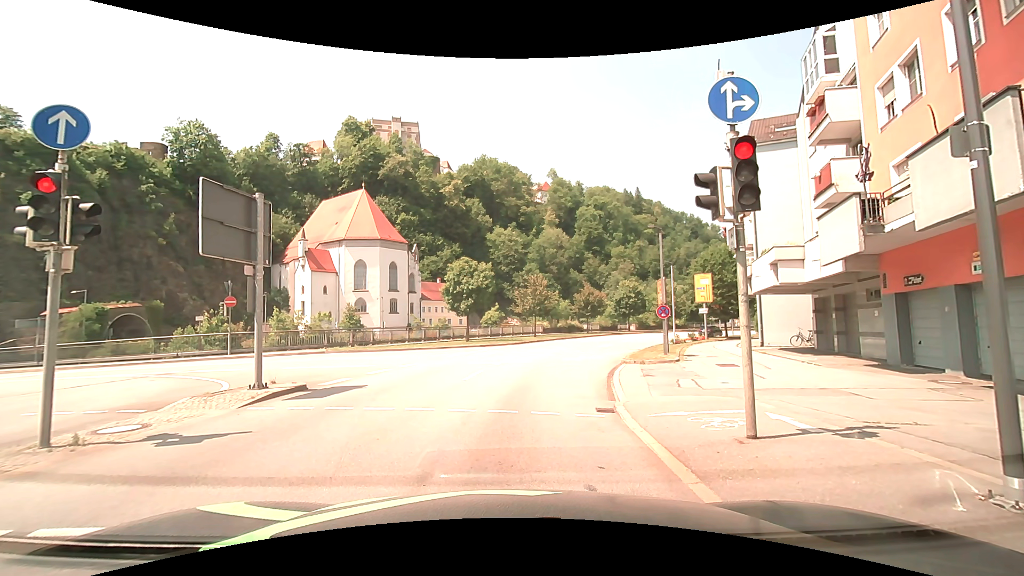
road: primary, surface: asphalt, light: Day
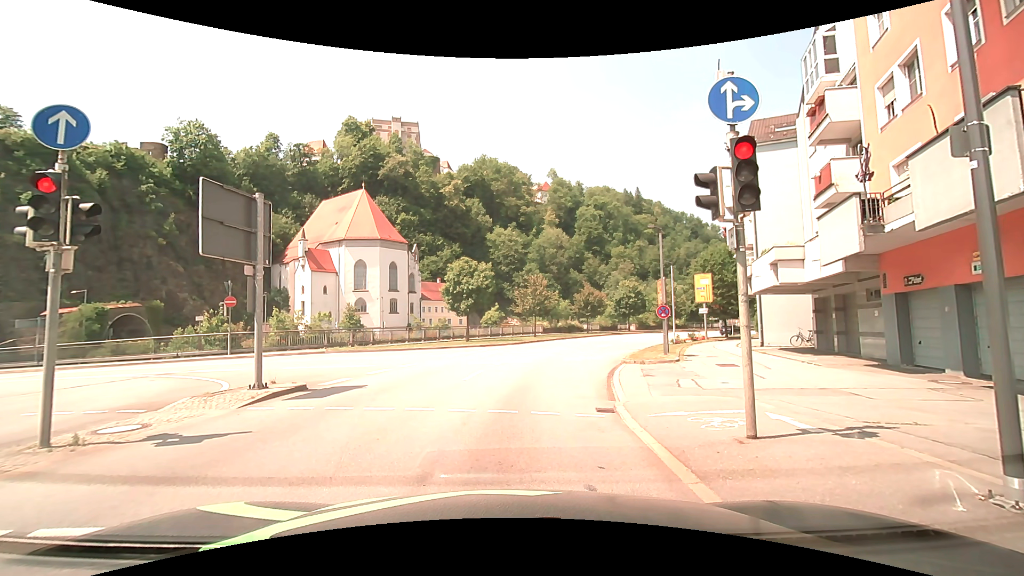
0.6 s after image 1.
(0.0, 0.0) m; 0°
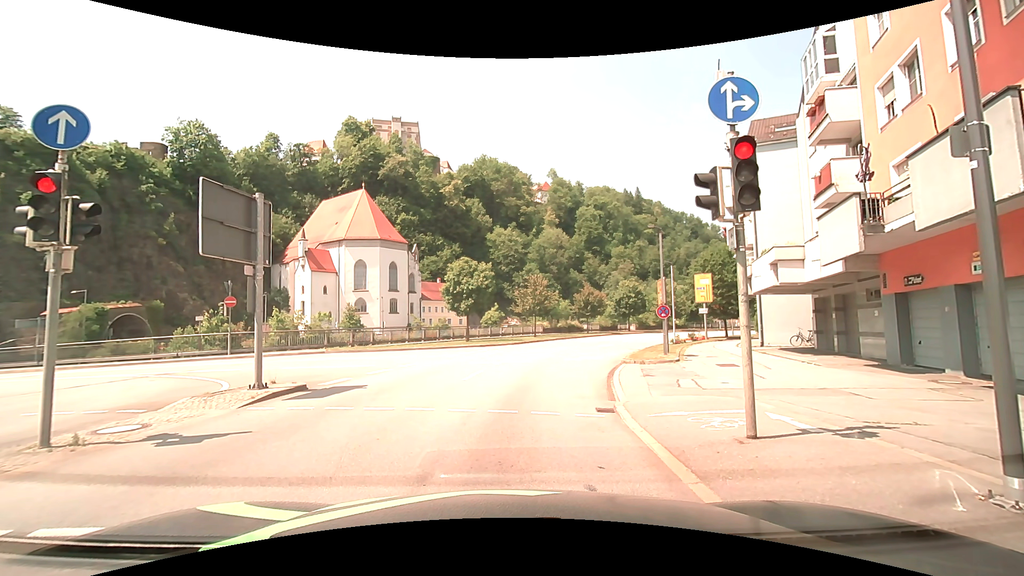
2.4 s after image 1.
(0.0, 0.0) m; 0°
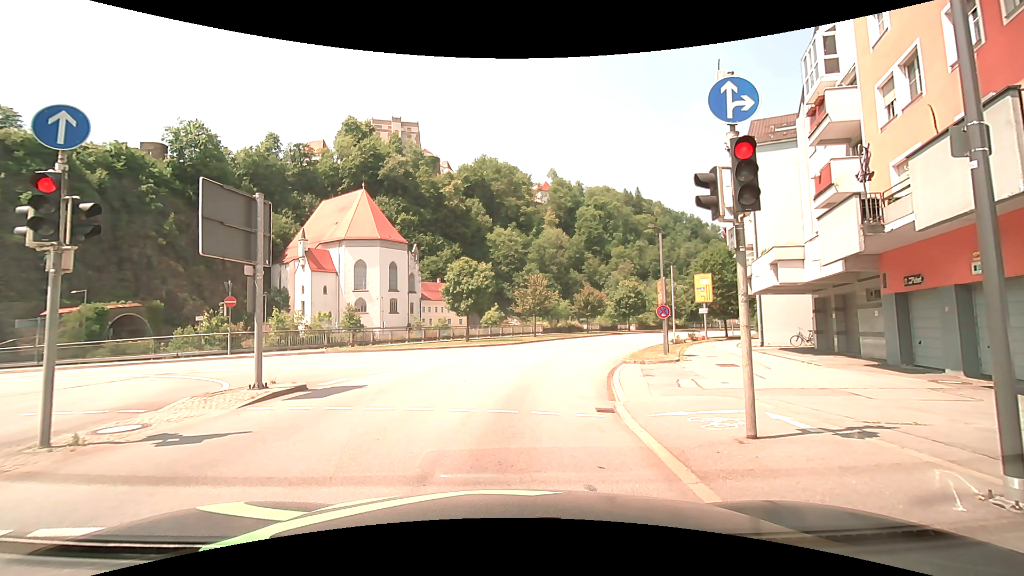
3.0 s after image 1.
(0.0, 0.0) m; 0°
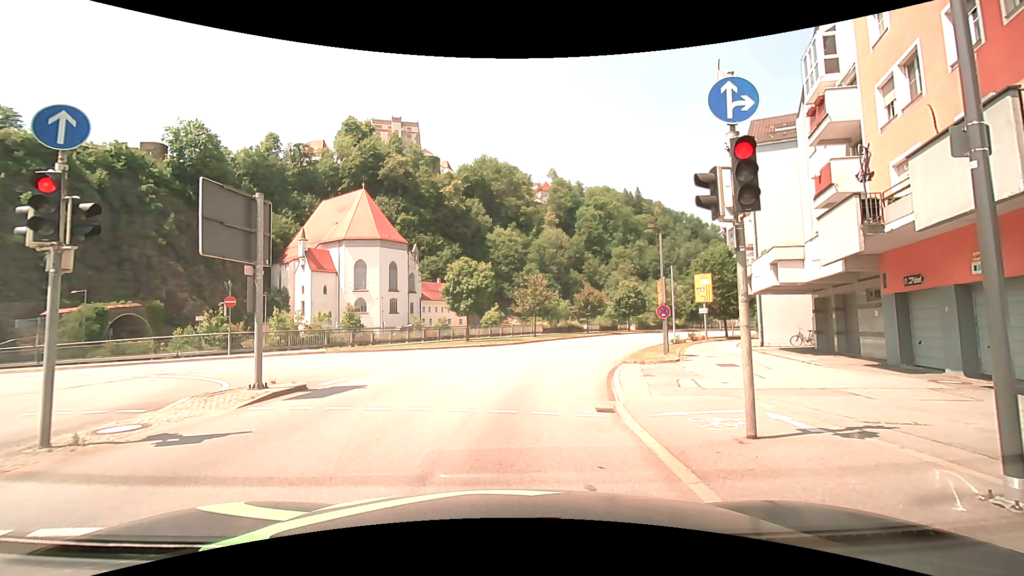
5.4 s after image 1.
(0.0, 0.0) m; 0°
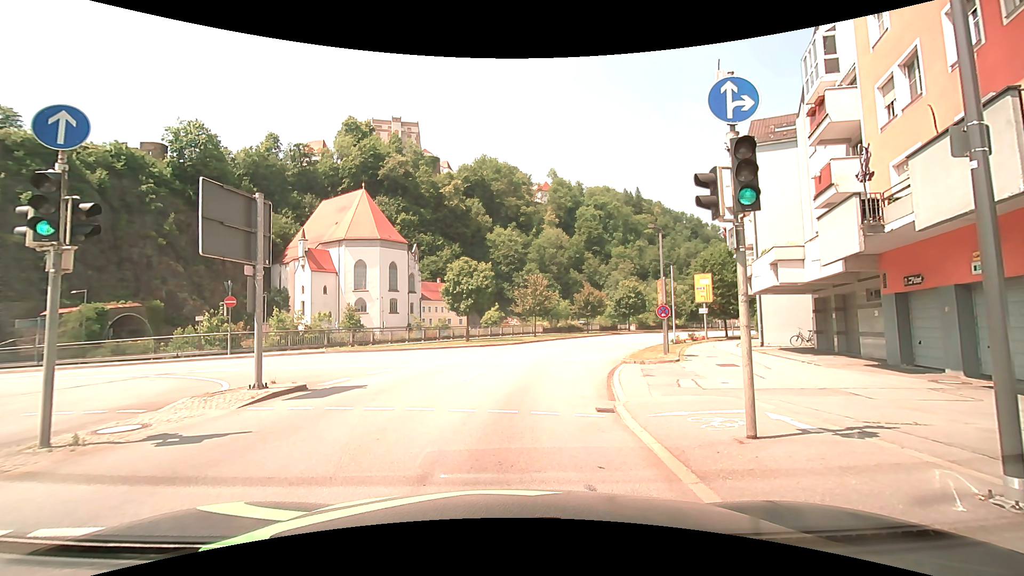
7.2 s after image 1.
(0.0, 0.0) m; 0°
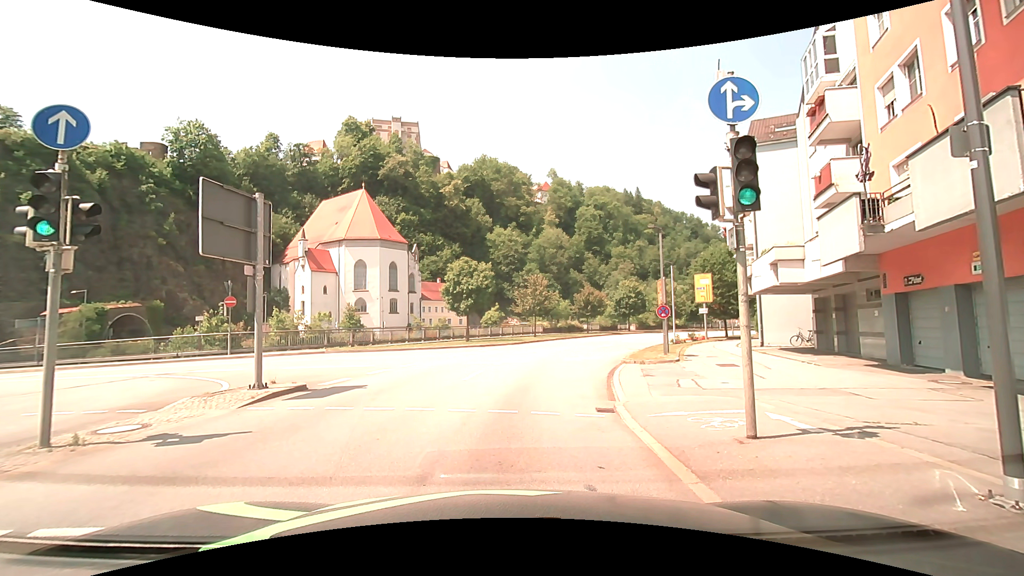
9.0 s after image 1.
(0.0, 0.0) m; 0°
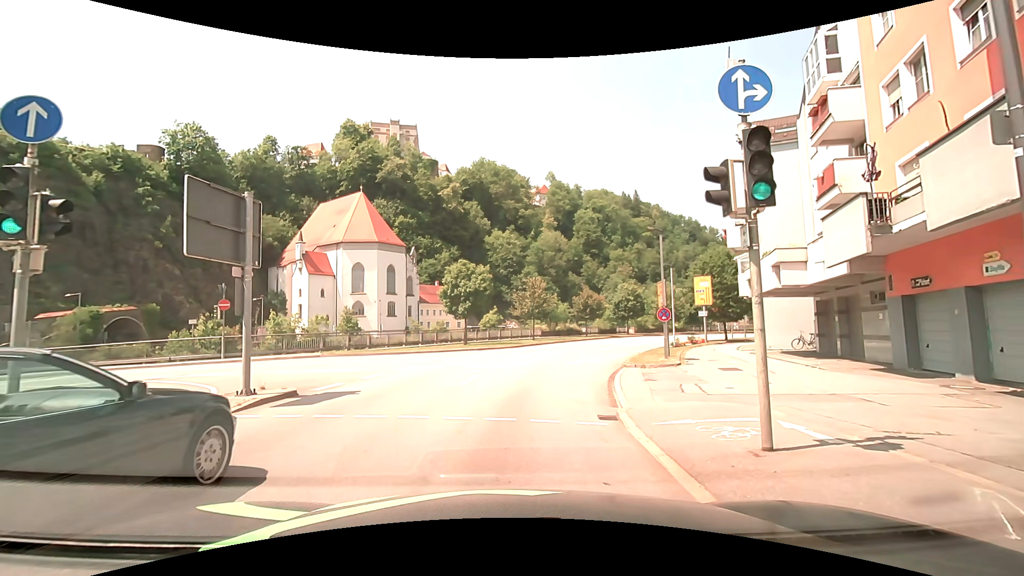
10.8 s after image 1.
(0.0, +0.4) m; 0°
